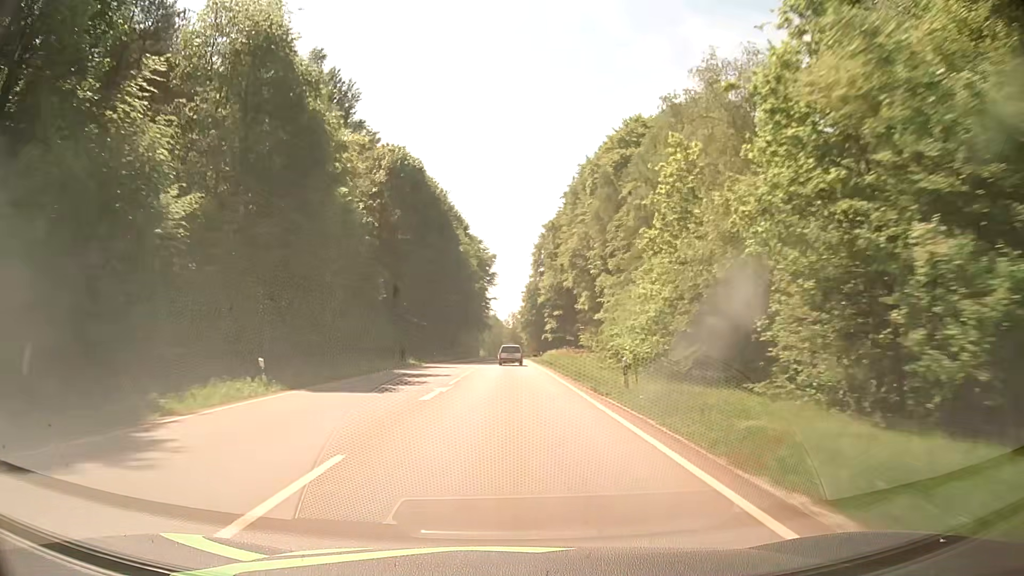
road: secondary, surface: asphalt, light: Day
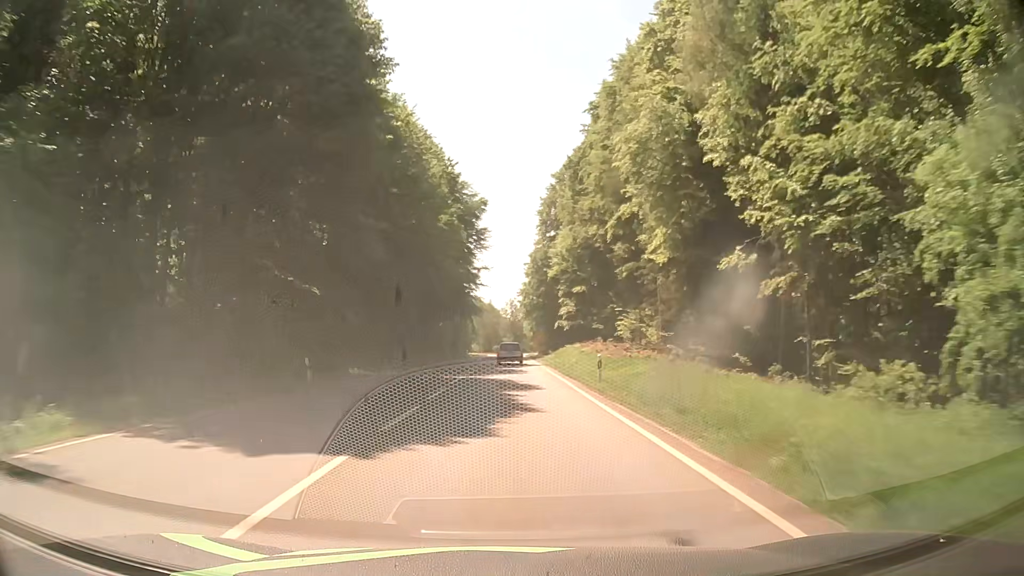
(+0.4, +41.8) m; +1°
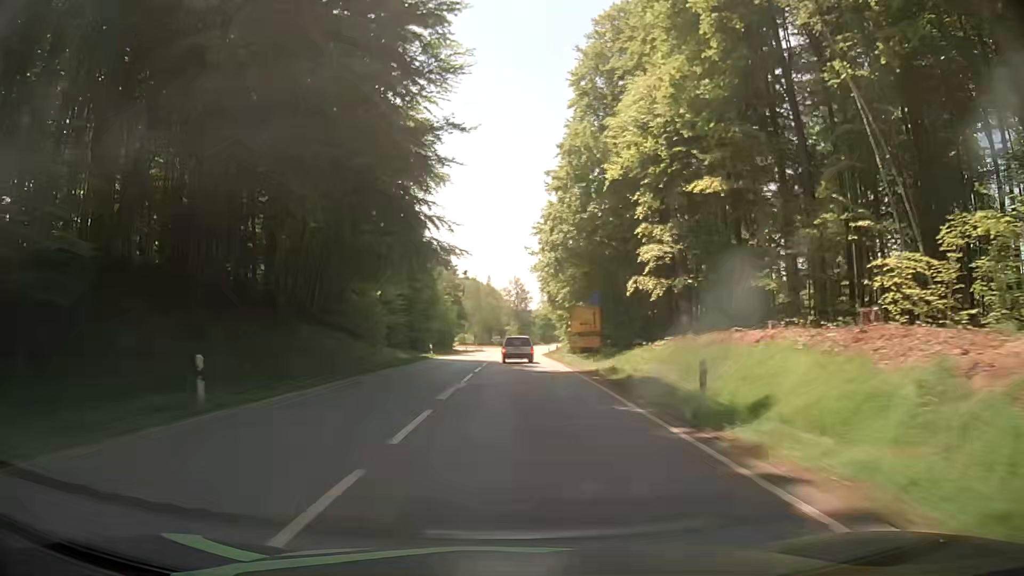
(-0.2, +55.9) m; 0°
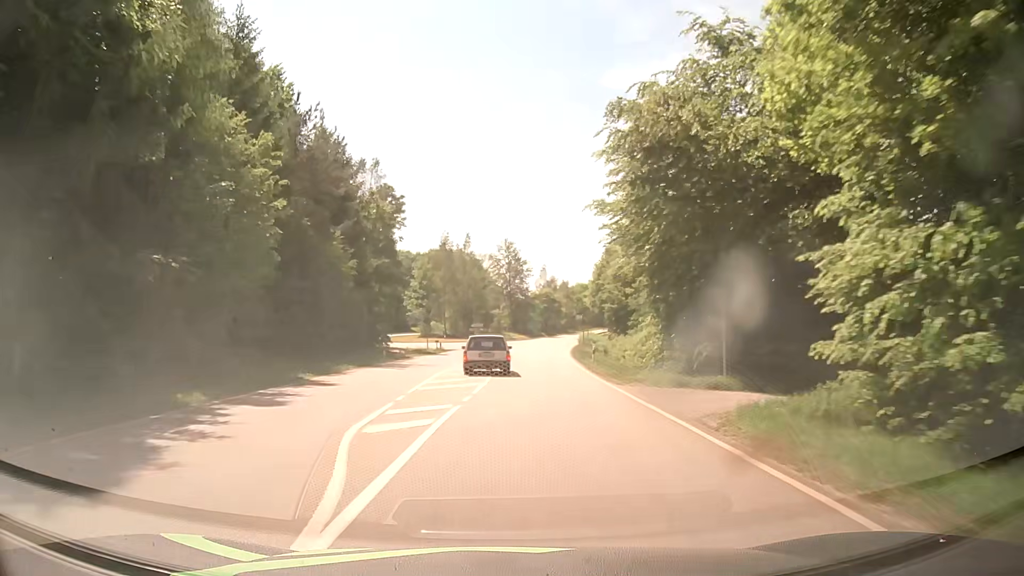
(+0.4, +59.1) m; +1°
(0, +10) (0, +20) (0, +30) (0, +40) (0, +50) (+1, +60) (+1, +70) (0, +80) (-6, +87) (-15, +93) m
